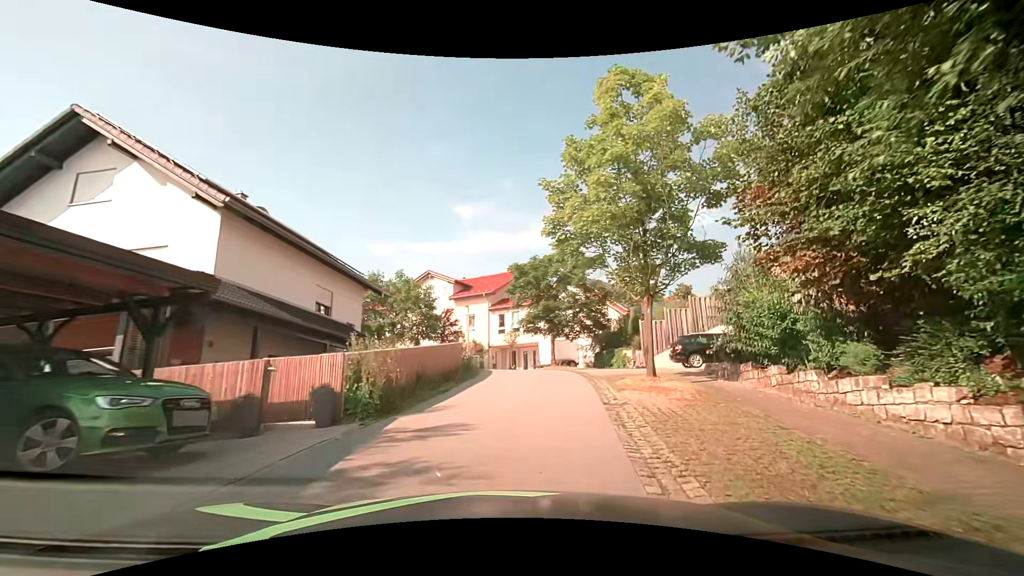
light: Day
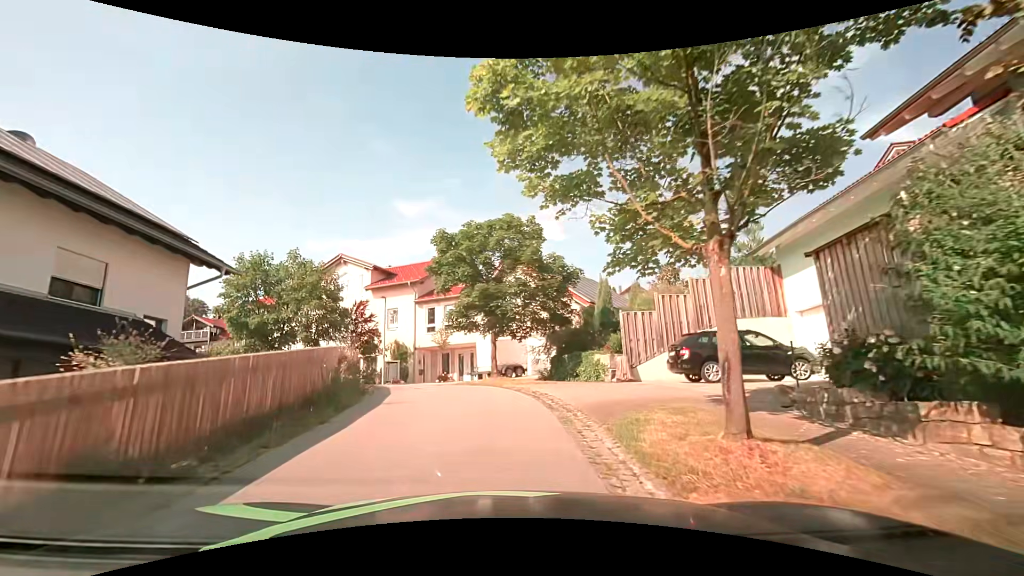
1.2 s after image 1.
(+0.6, +8.3) m; +7°
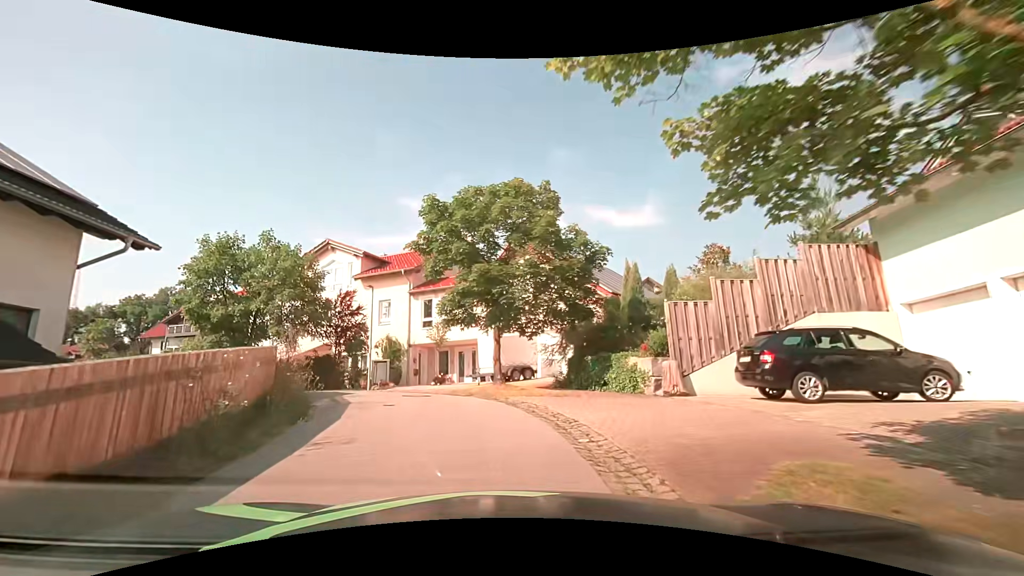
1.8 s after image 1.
(0.0, +4.2) m; 0°
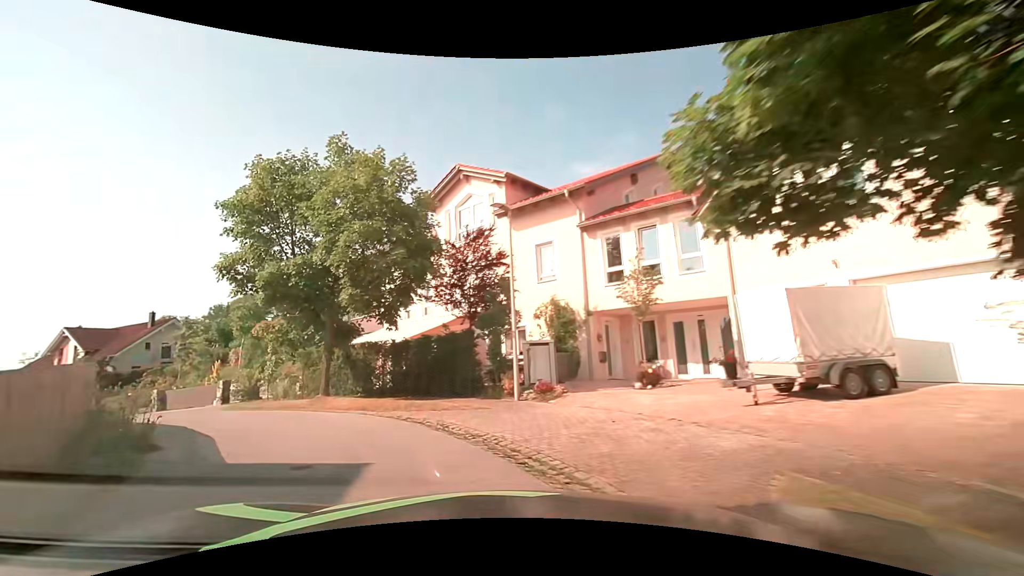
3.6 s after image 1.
(-1.5, +12.7) m; -19°
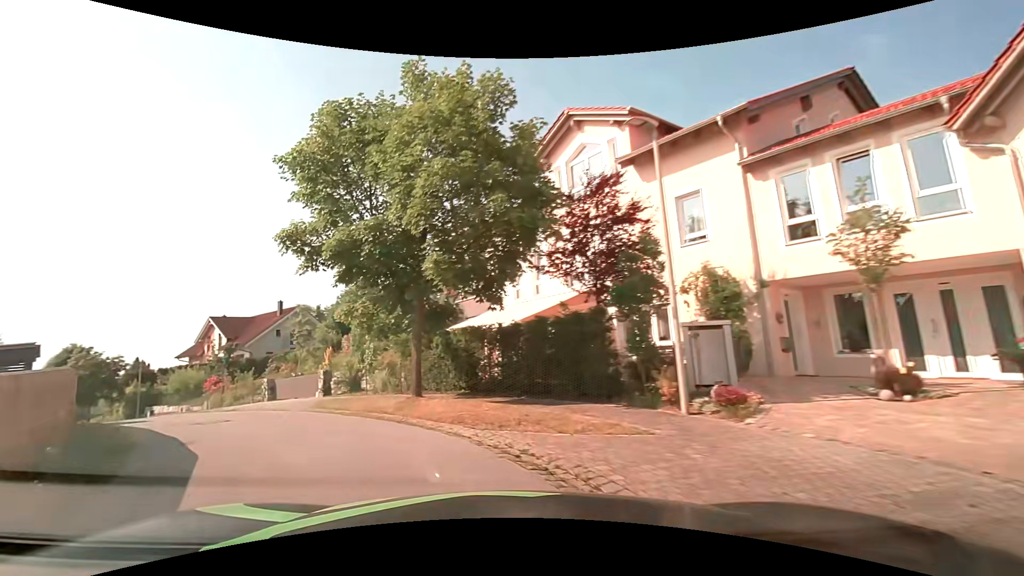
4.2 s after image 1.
(-0.4, +4.1) m; -13°
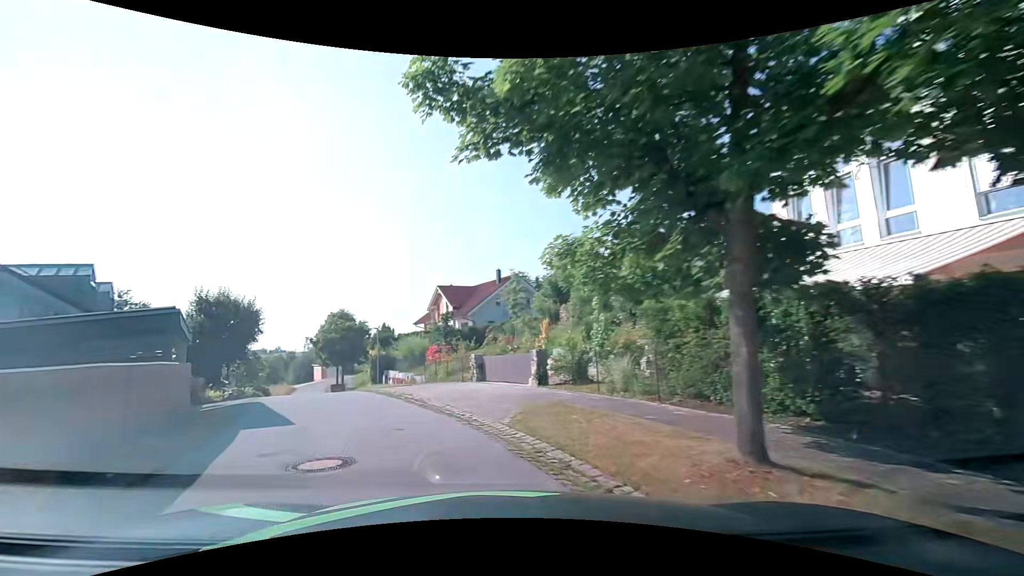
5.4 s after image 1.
(-1.5, +6.9) m; -25°
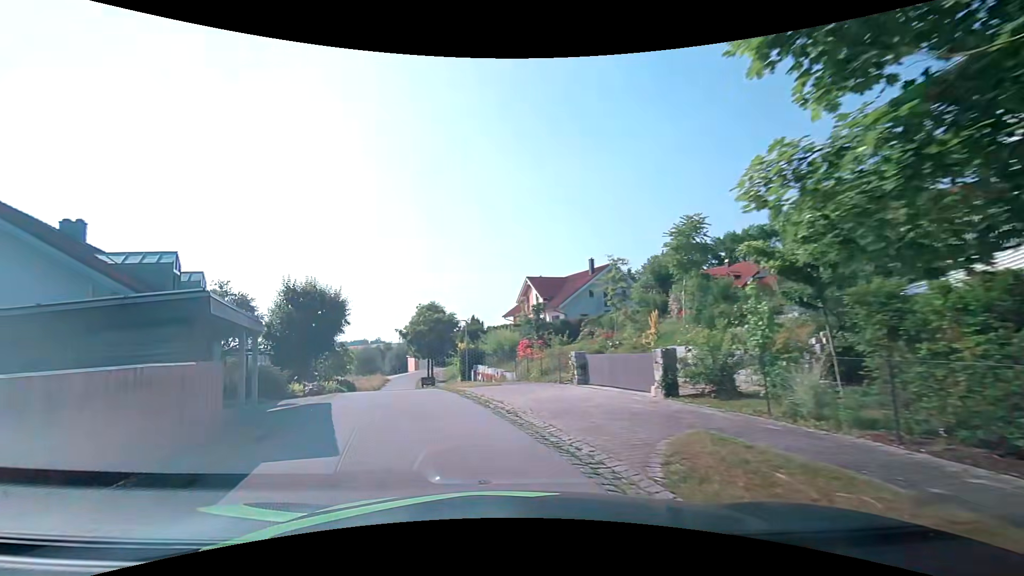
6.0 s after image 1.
(-0.3, +3.2) m; -11°
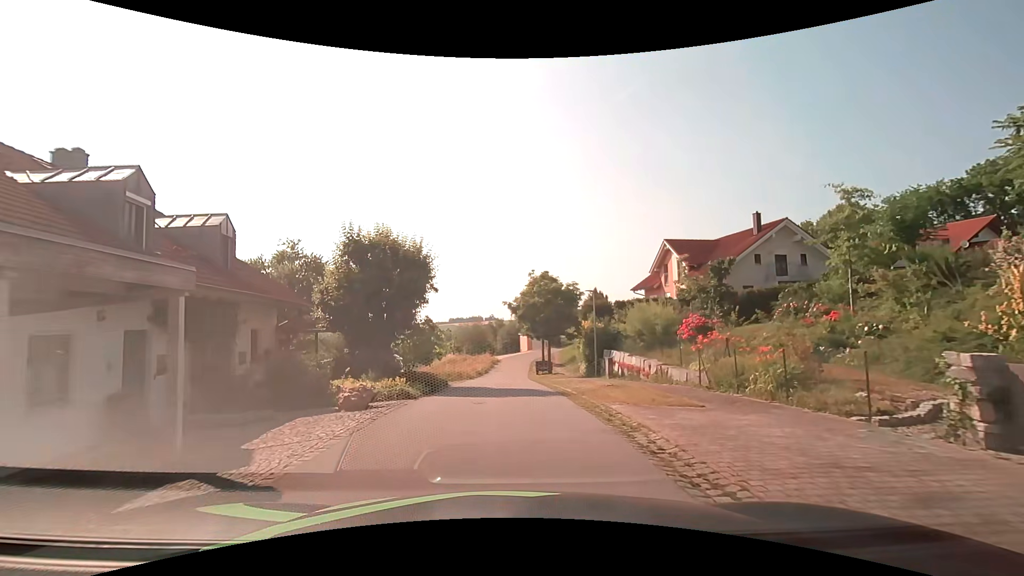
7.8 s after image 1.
(-1.6, +9.8) m; -13°
